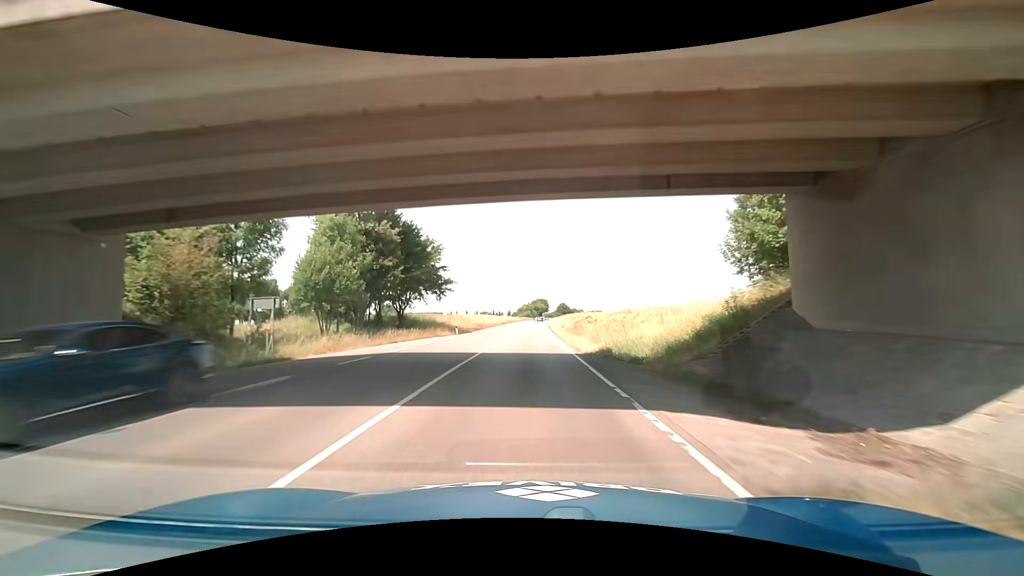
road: primary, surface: asphalt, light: Day
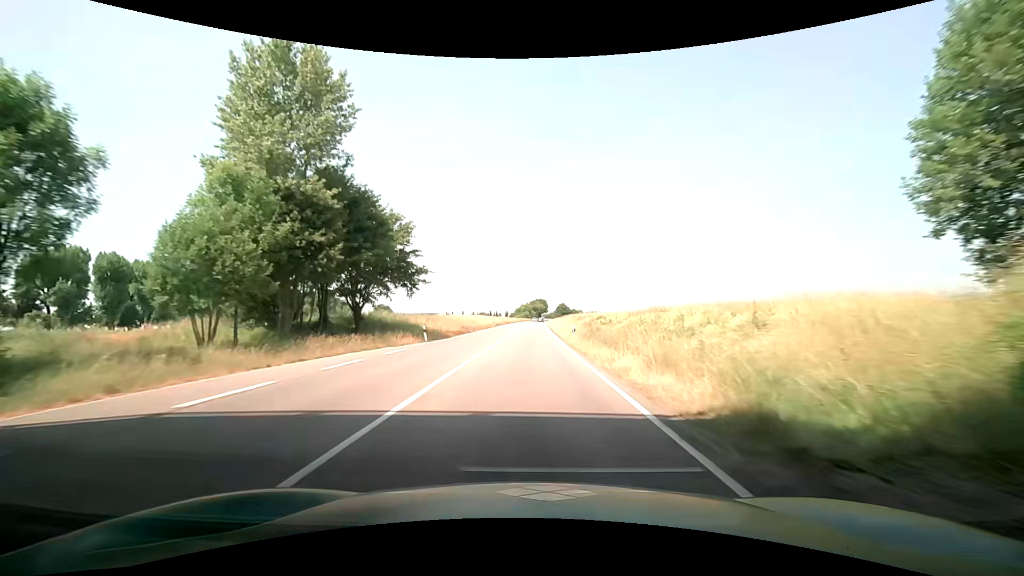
(0.0, +12.8) m; -1°
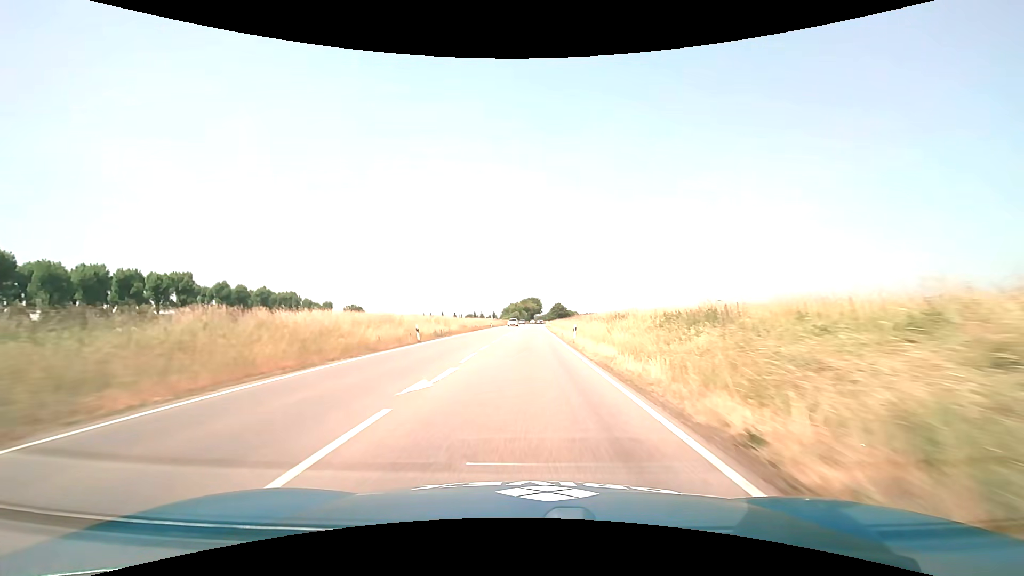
(+1.3, +51.2) m; +2°
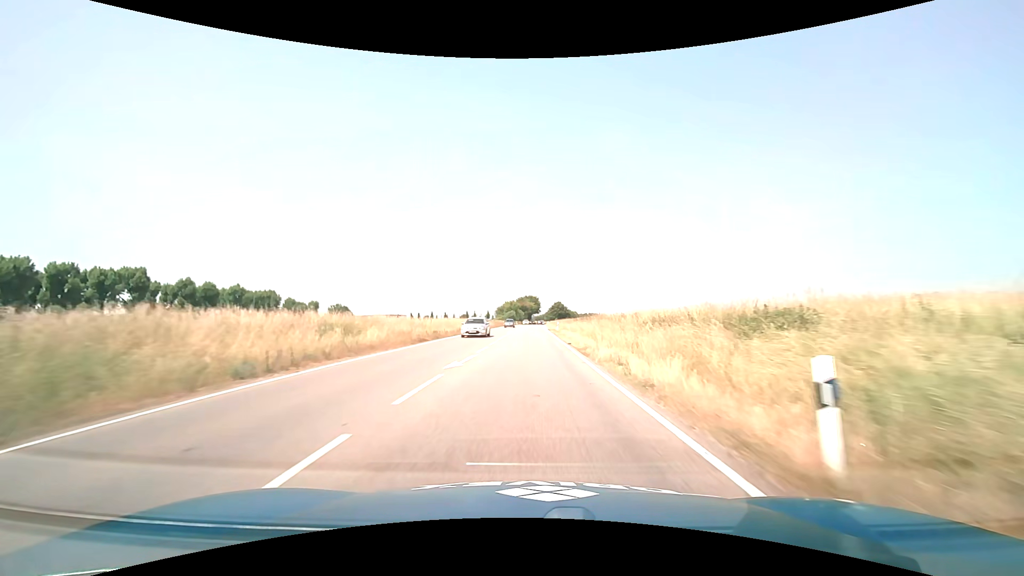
(+0.1, +25.4) m; 0°
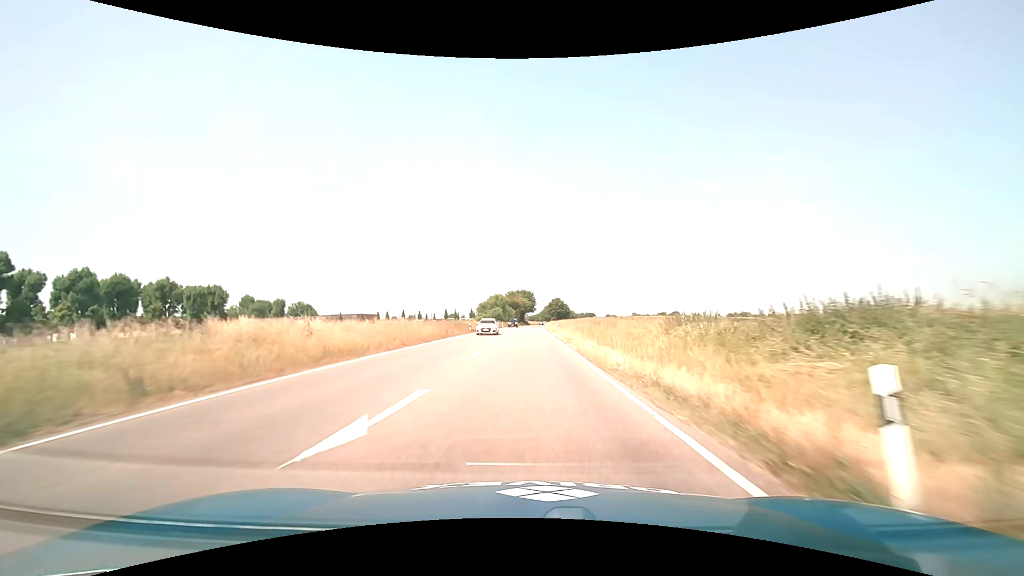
(+0.3, +50.4) m; +1°
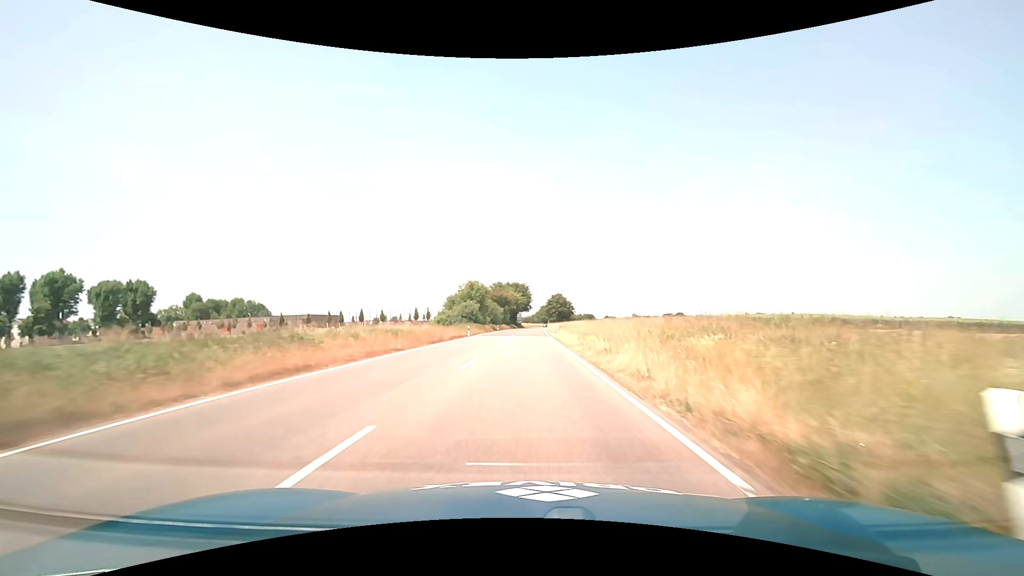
(+0.3, +50.9) m; +1°
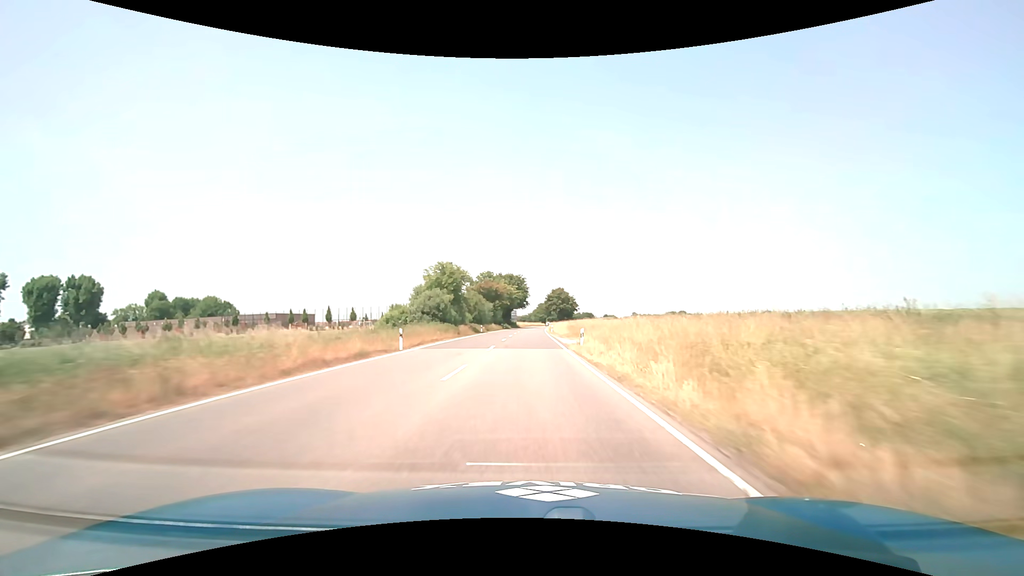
(+0.1, +26.9) m; 0°
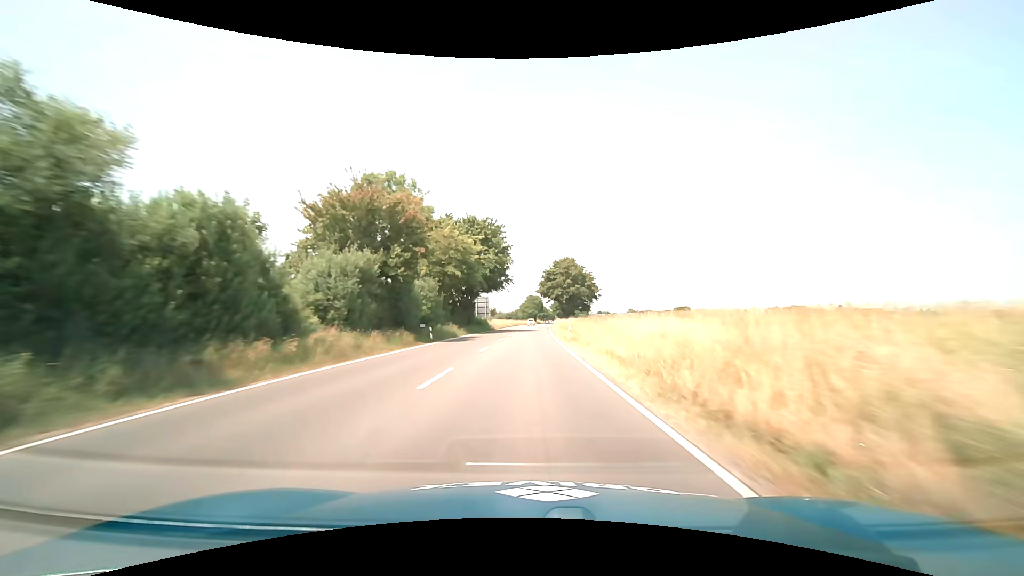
(+0.6, +73.6) m; +1°
(0, +10) (0, +20) (0, +30) (0, +40) (+1, +50) (+1, +60) (+1, +70) (+2, +80) (+2, +90) (+2, +100) m
